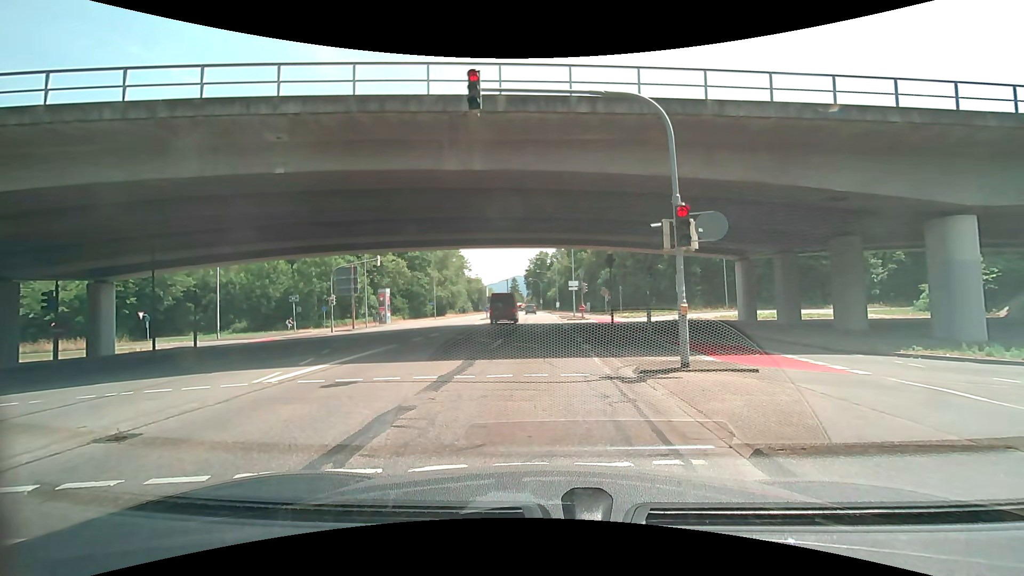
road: secondary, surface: asphalt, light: Day
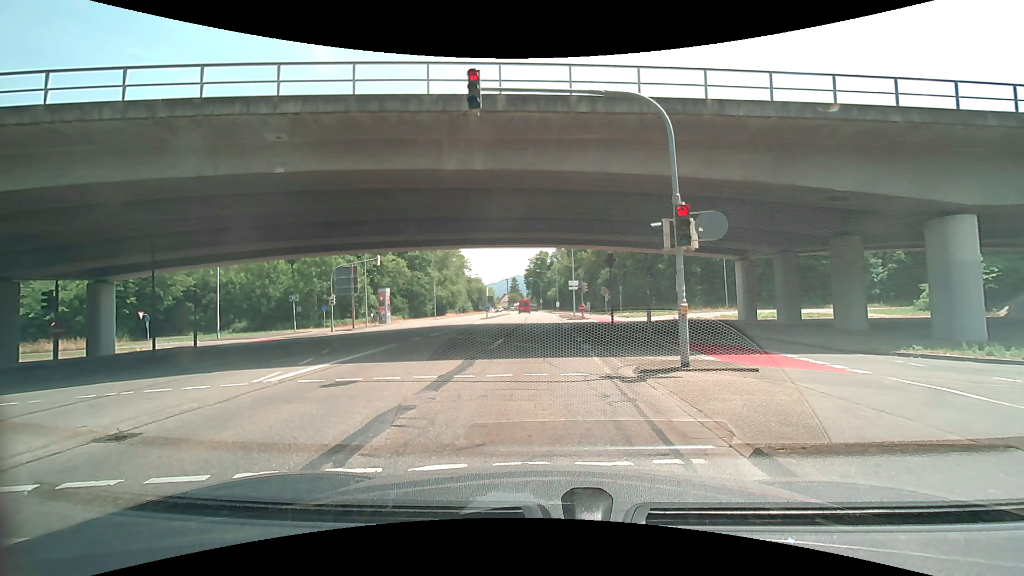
(0.0, +0.1) m; 0°
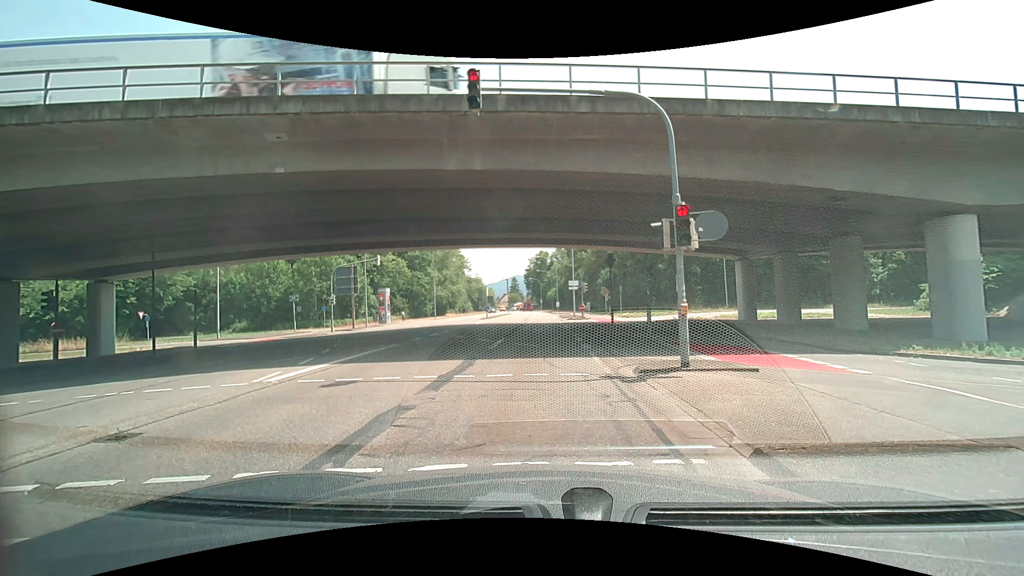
(0.0, 0.0) m; 0°
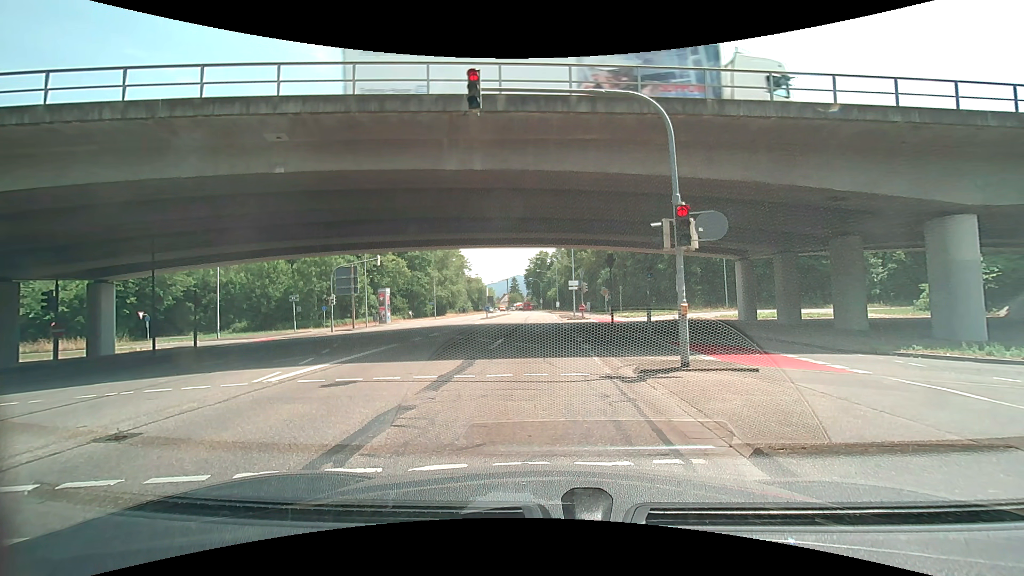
(0.0, 0.0) m; 0°
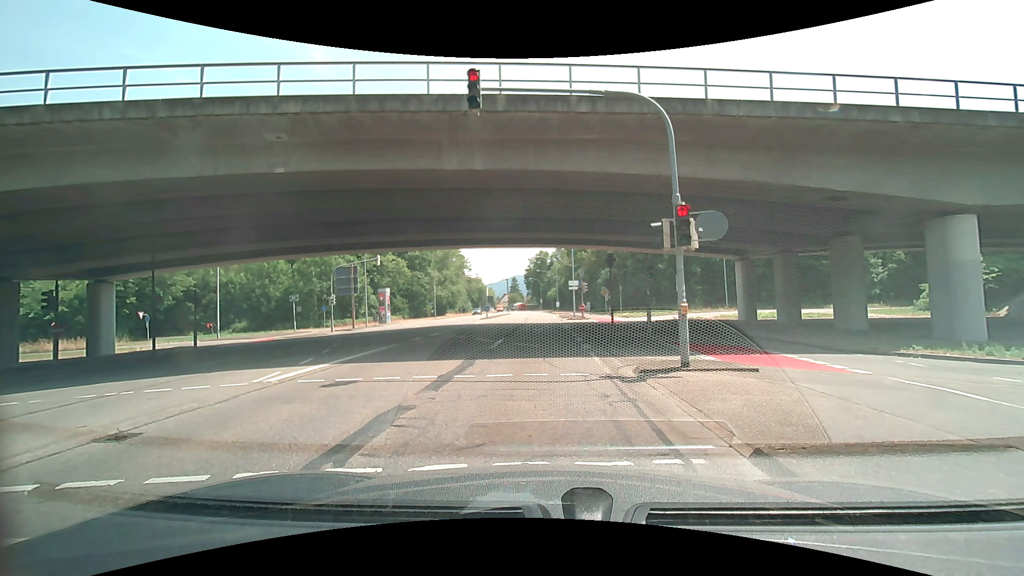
(0.0, 0.0) m; 0°
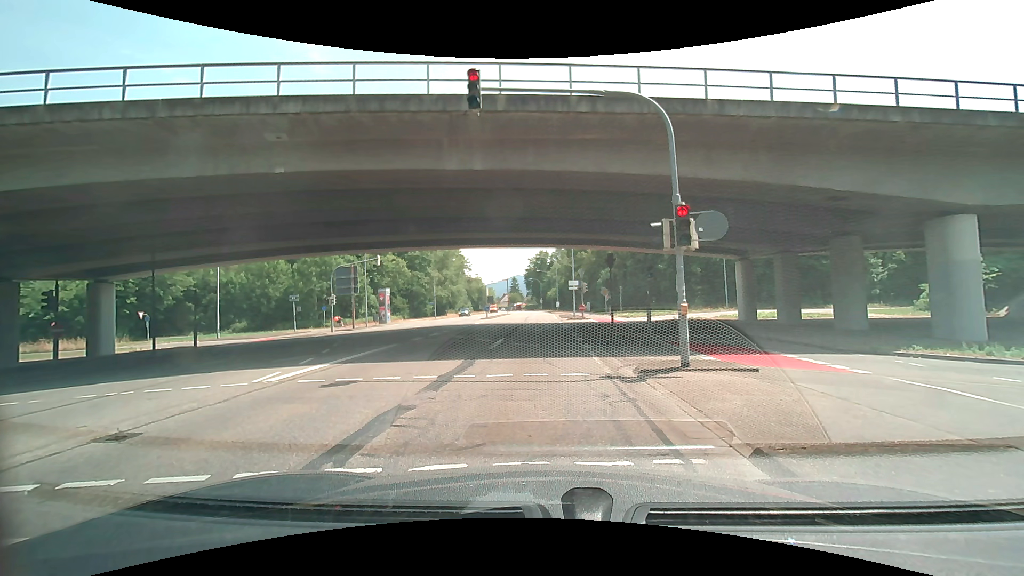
(0.0, 0.0) m; 0°
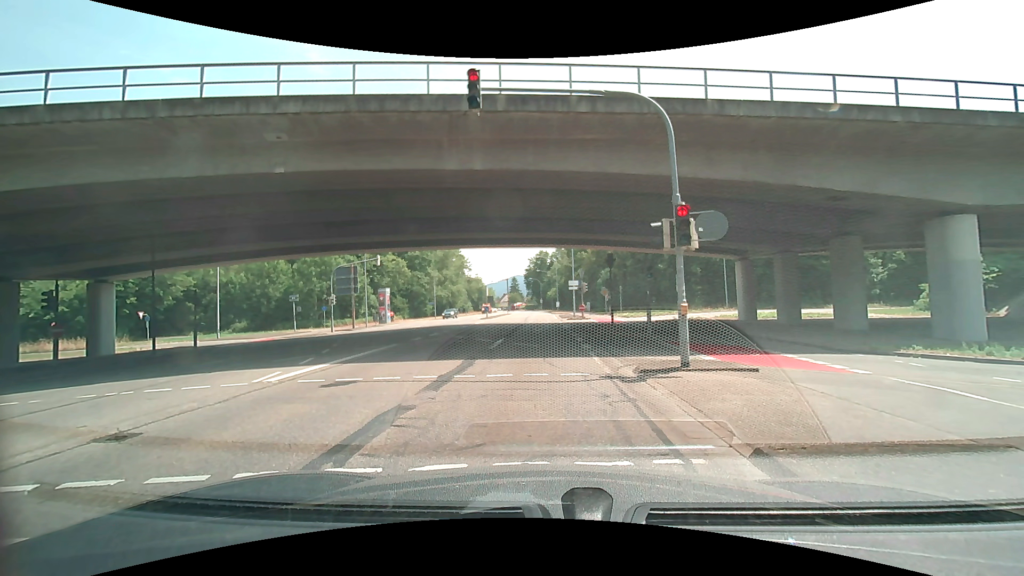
(0.0, 0.0) m; 0°
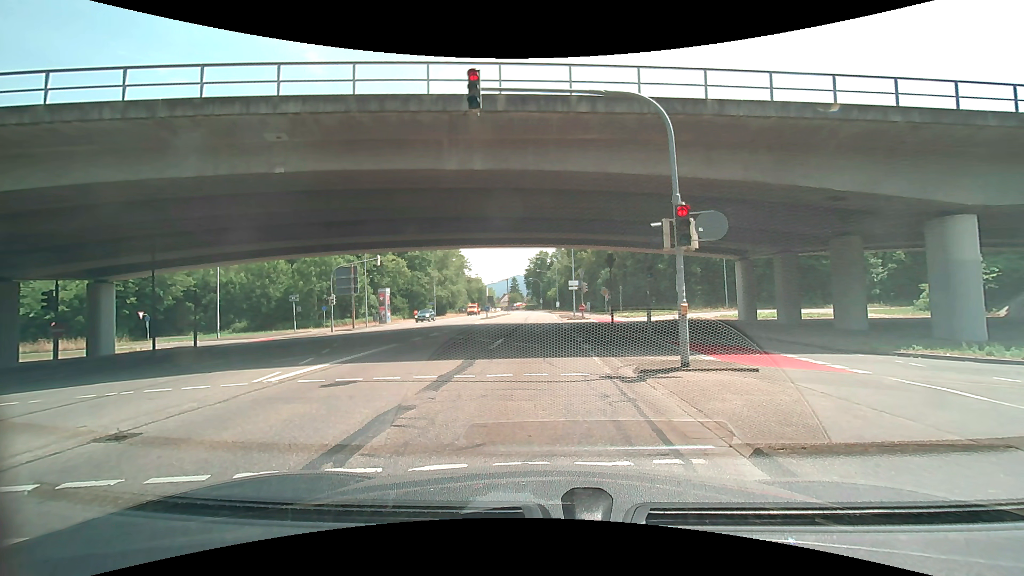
(0.0, 0.0) m; 0°
(-1, +10) (-1, +20) (-2, +30) (-3, +40) (-4, +50) (-5, +60) (-6, +70) (-6, +80) (-7, +90) (-8, +100) m
